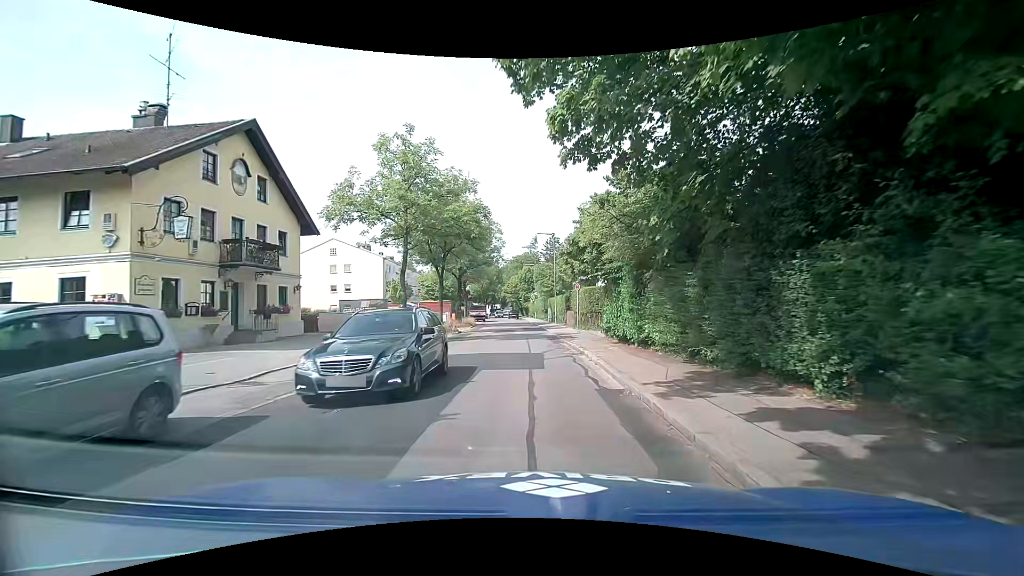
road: tertiary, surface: asphalt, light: Day
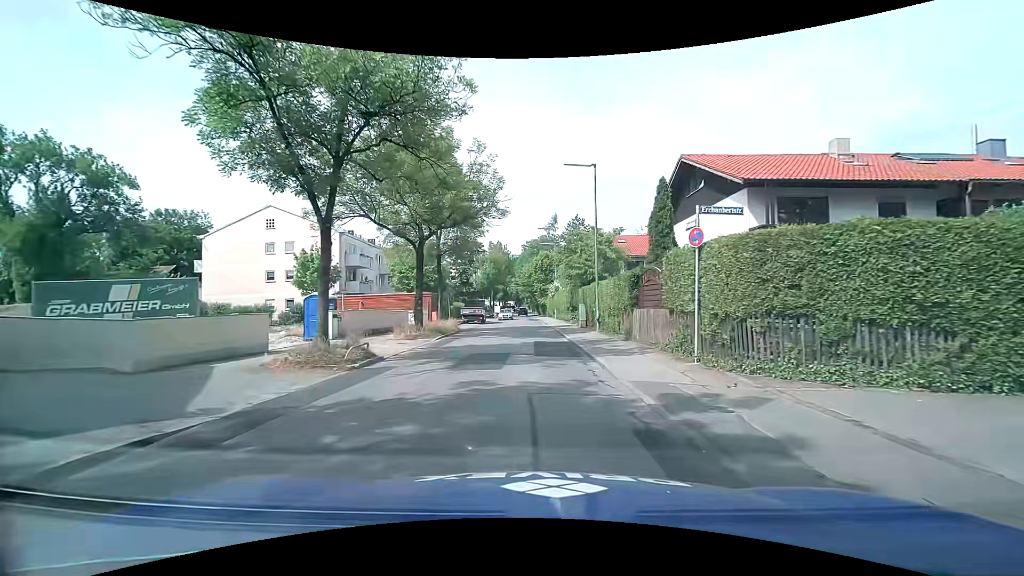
(-0.4, +21.2) m; -3°
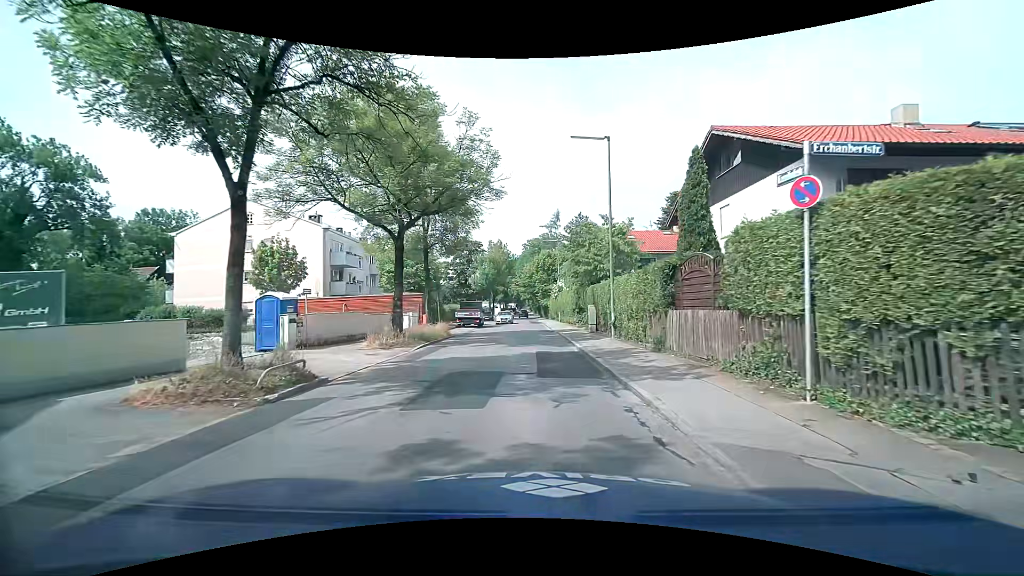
(0.0, +4.2) m; -1°
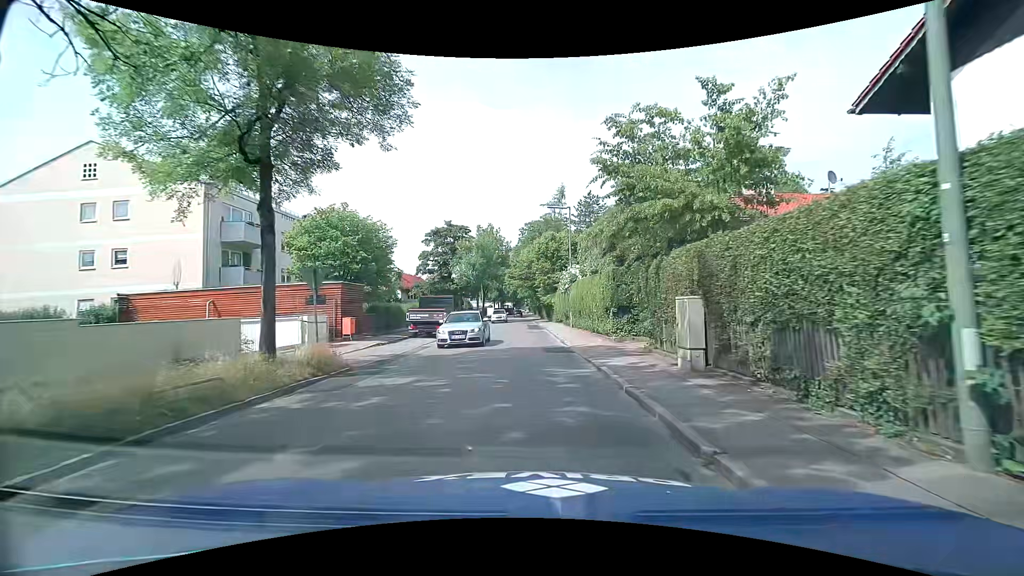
(+0.1, +16.3) m; +1°
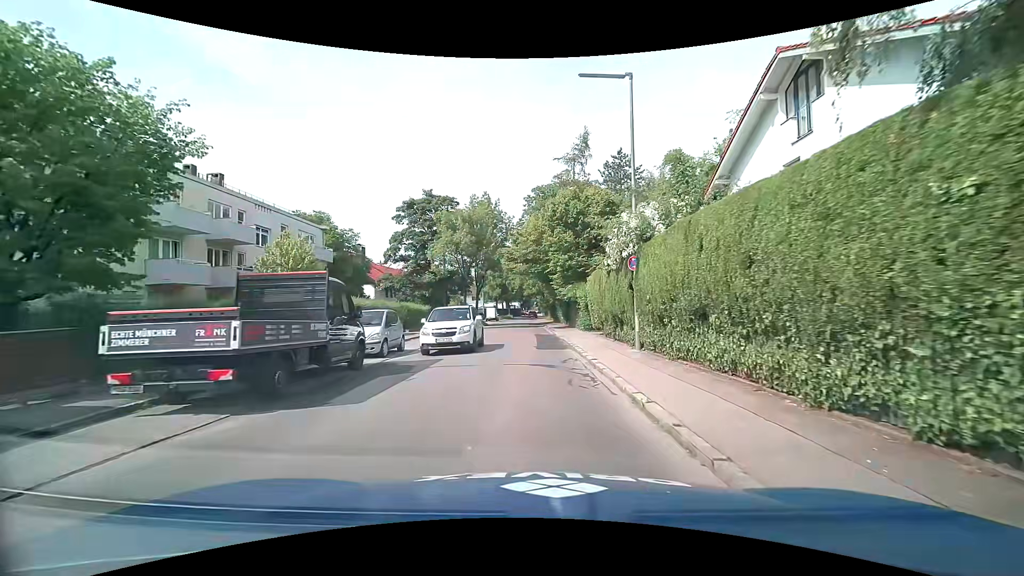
(-0.1, +19.2) m; -1°
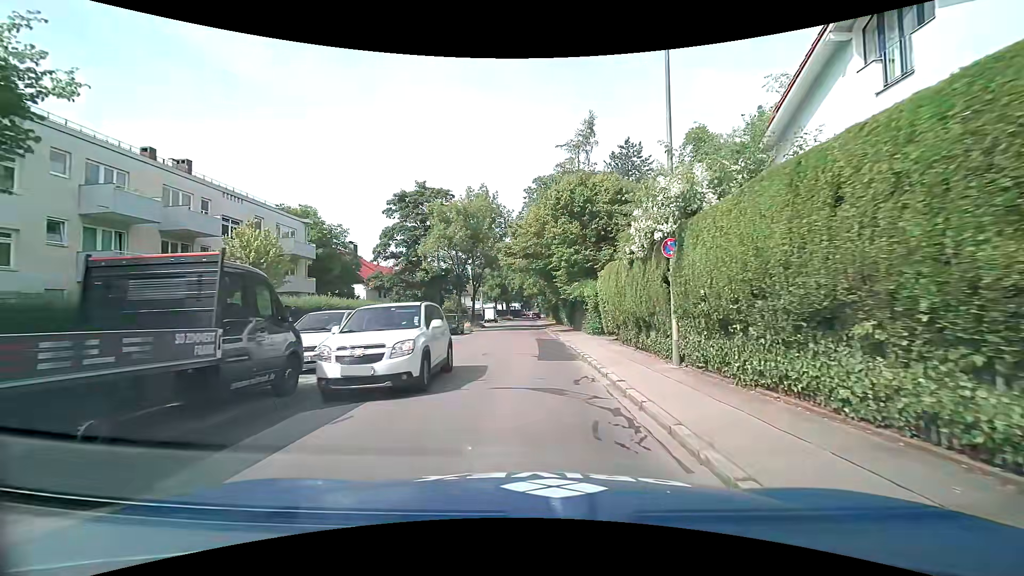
(0.0, +3.8) m; -1°
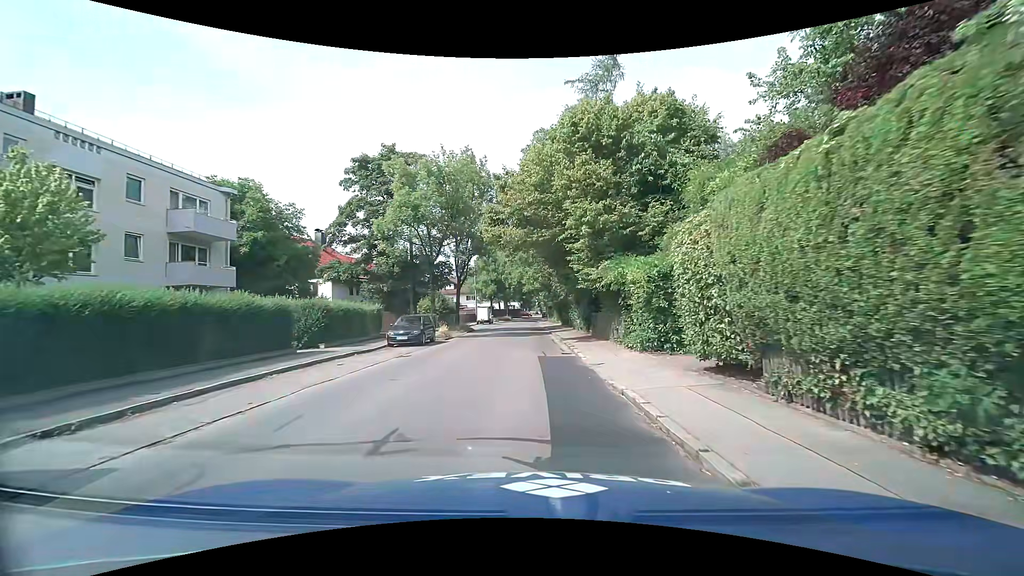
(+0.2, +11.1) m; +1°
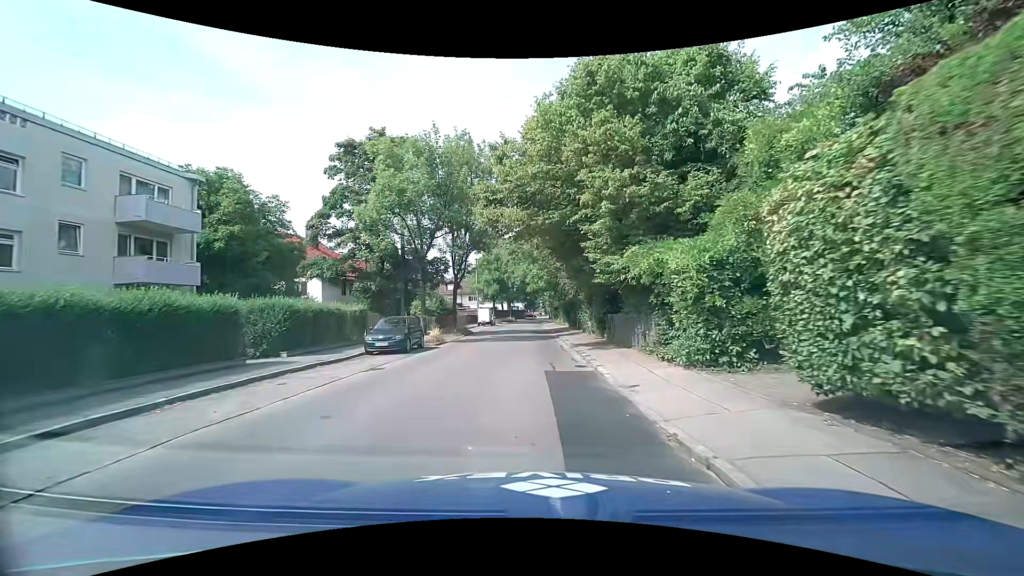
(0.0, +3.7) m; -1°
(0, +10) (0, +20) (0, +30) (0, +40) (0, +50) (0, +60) (0, +70) (0, +80) (0, +90) (+1, +100) m
